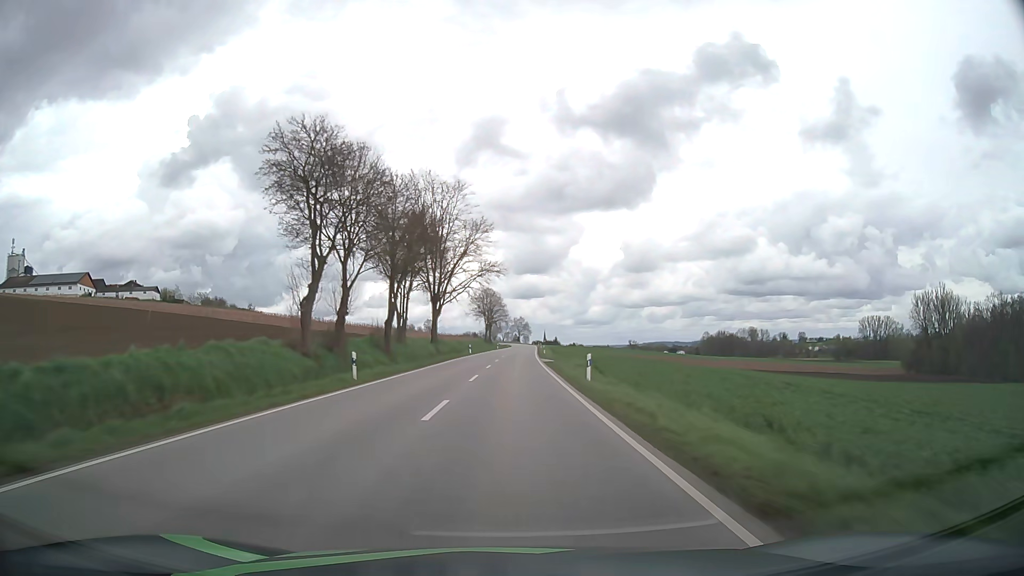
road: secondary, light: Day
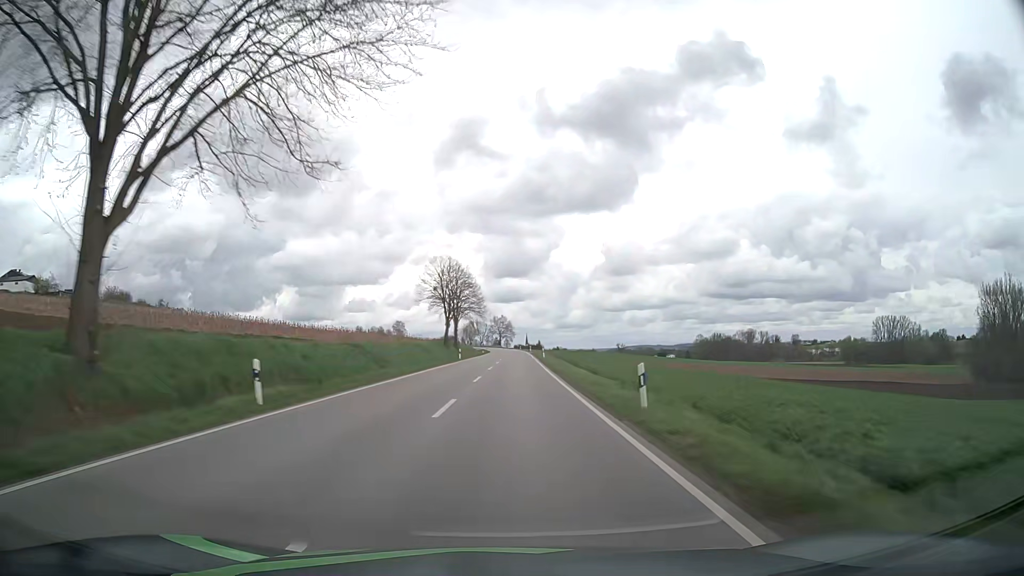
(+1.0, +59.4) m; +2°
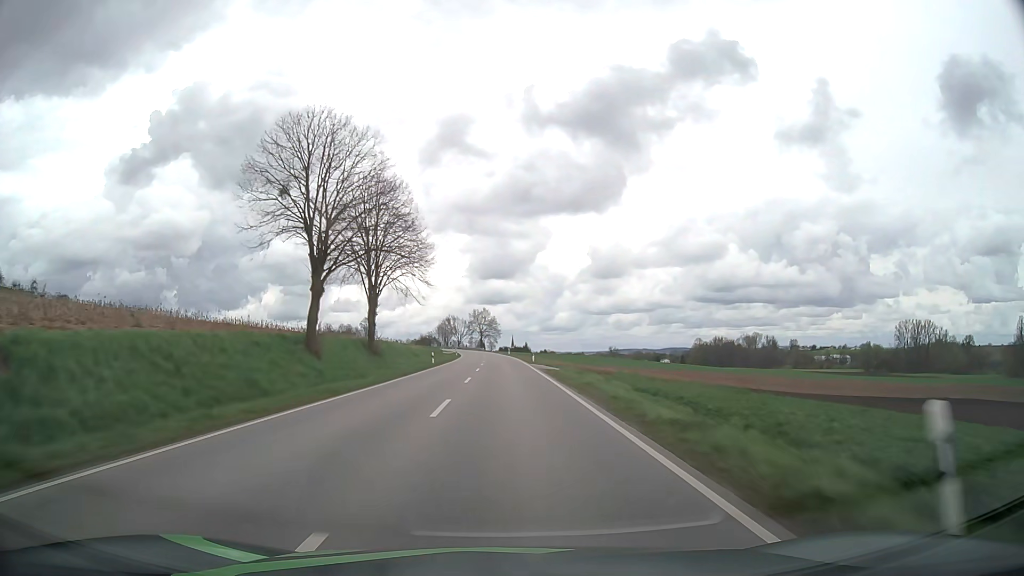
(+0.7, +59.9) m; +1°
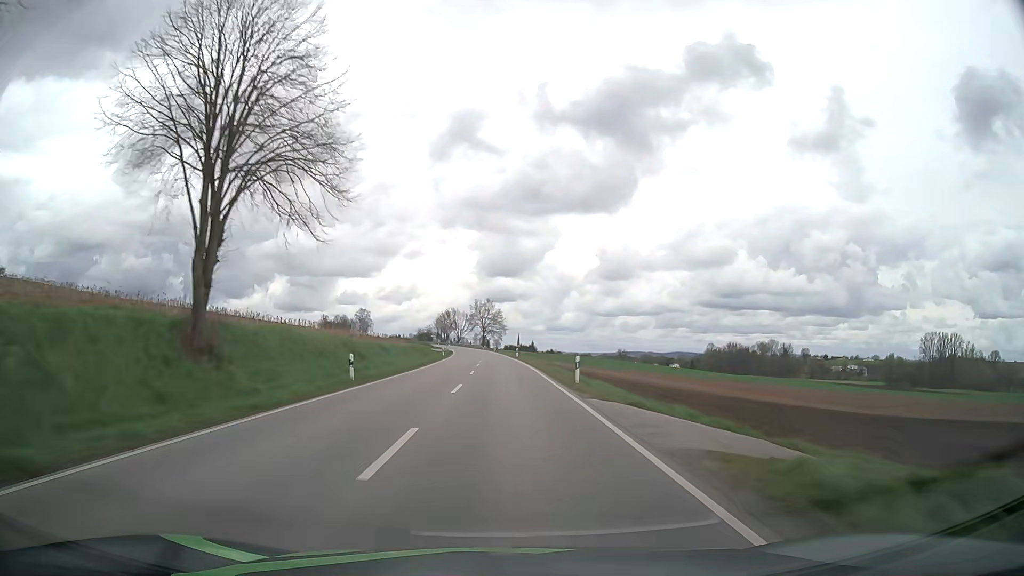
(-0.1, +30.1) m; 0°
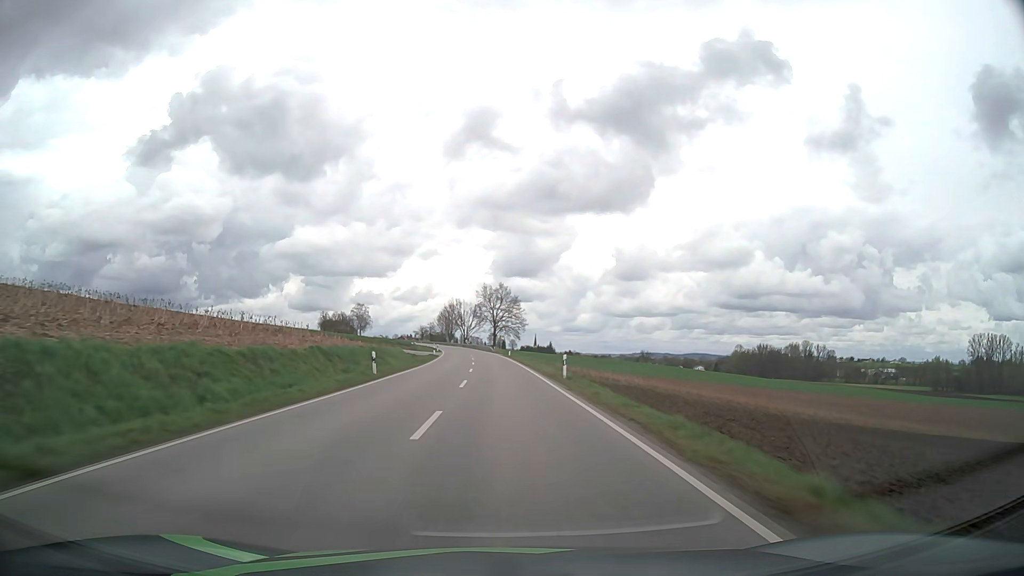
(-0.5, +45.3) m; -1°
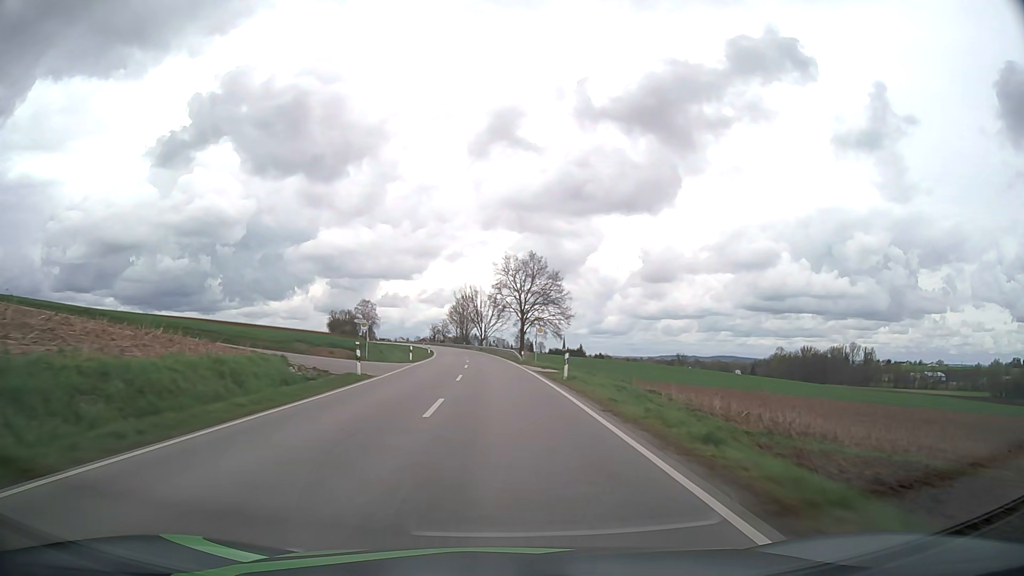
(-0.8, +45.5) m; -2°
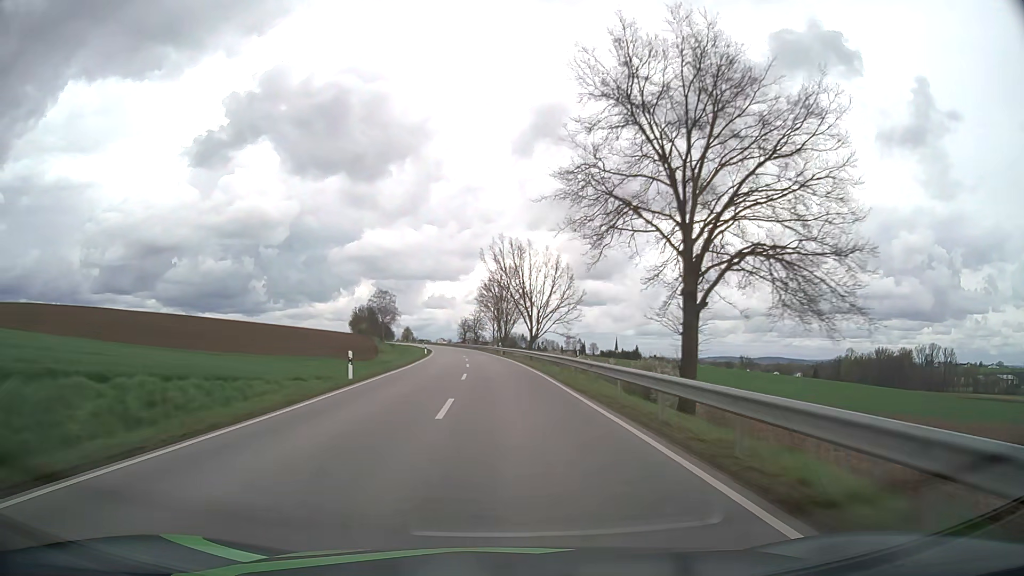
(-2.3, +60.5) m; -4°
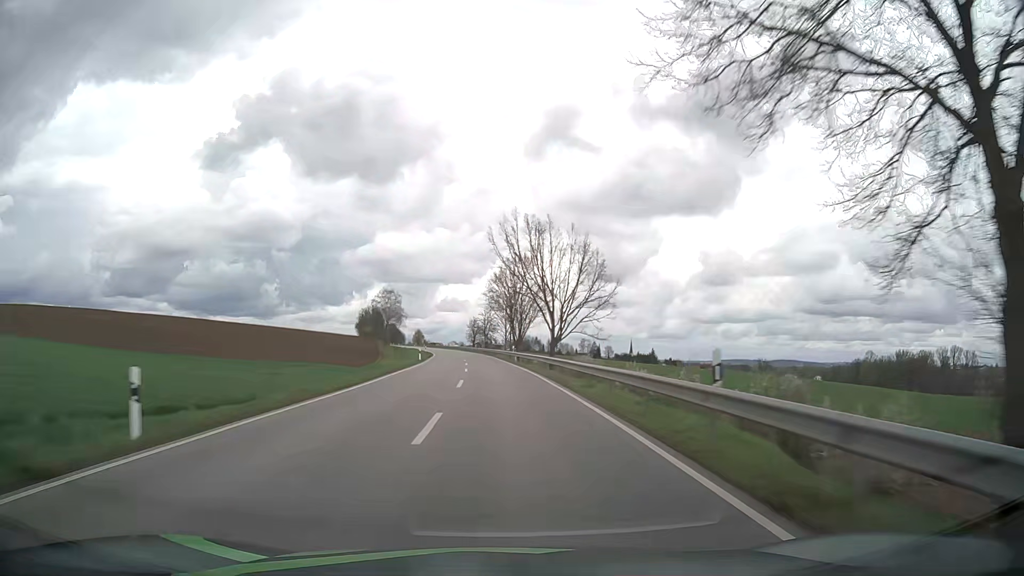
(-0.1, +15.0) m; -1°
(0, +10) (0, +20) (-1, +30) (-1, +40) (-2, +50) (-2, +60) (-3, +70) (-4, +80) (-5, +90) (-7, +100) m
